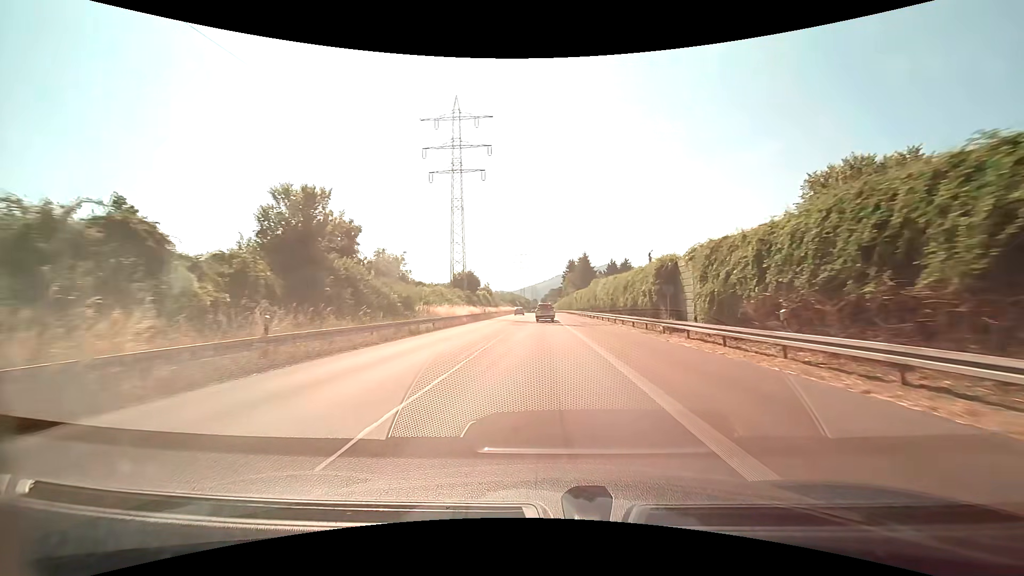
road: trunk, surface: asphalt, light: Day
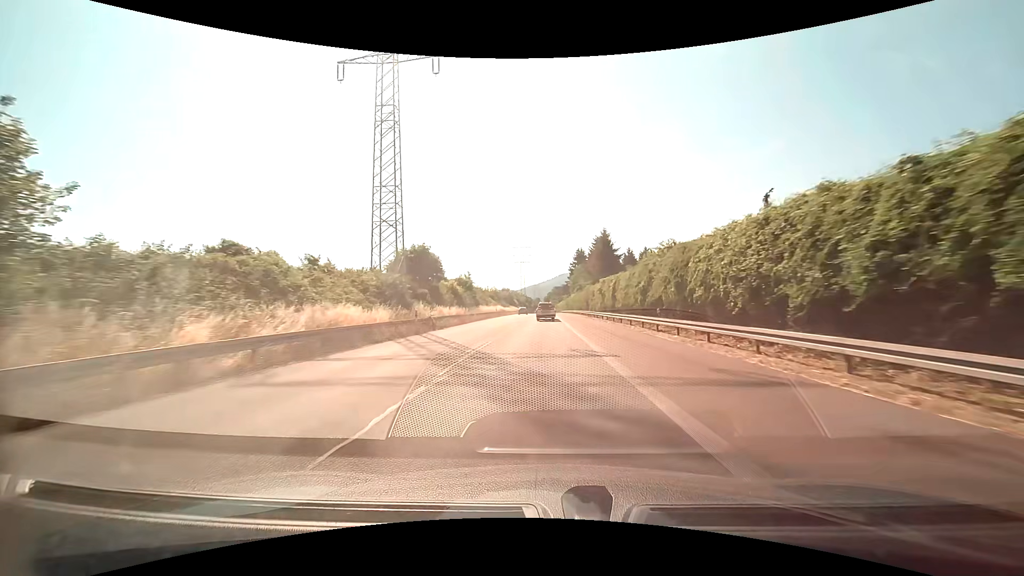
(+0.1, +35.0) m; 0°
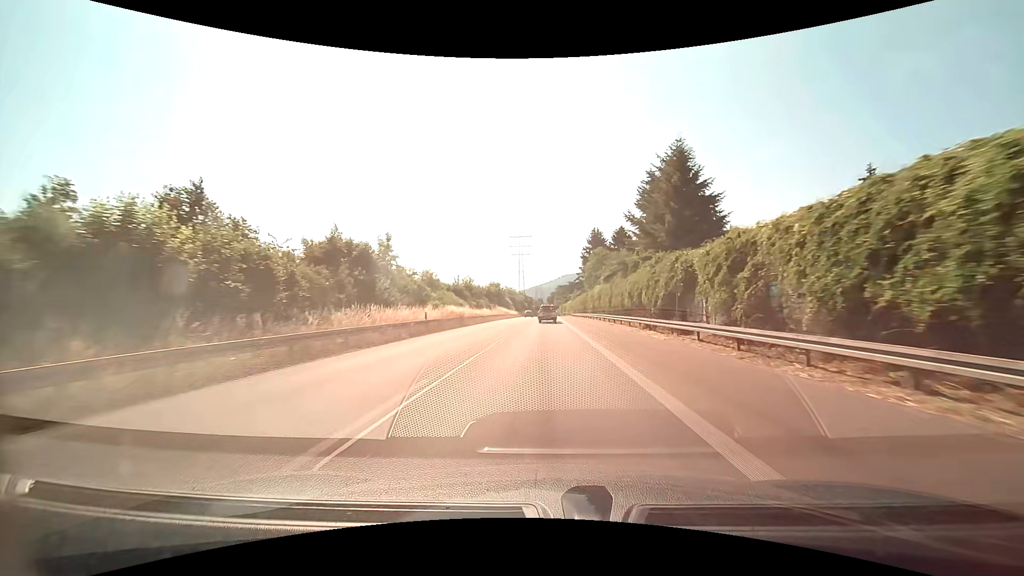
(-0.2, +46.6) m; 0°
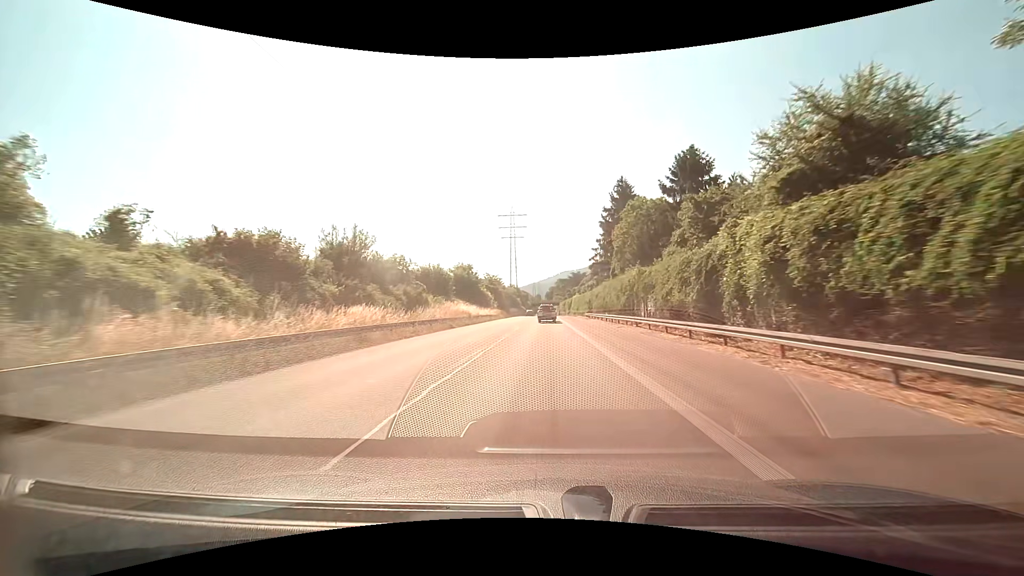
(+0.2, +46.9) m; 0°
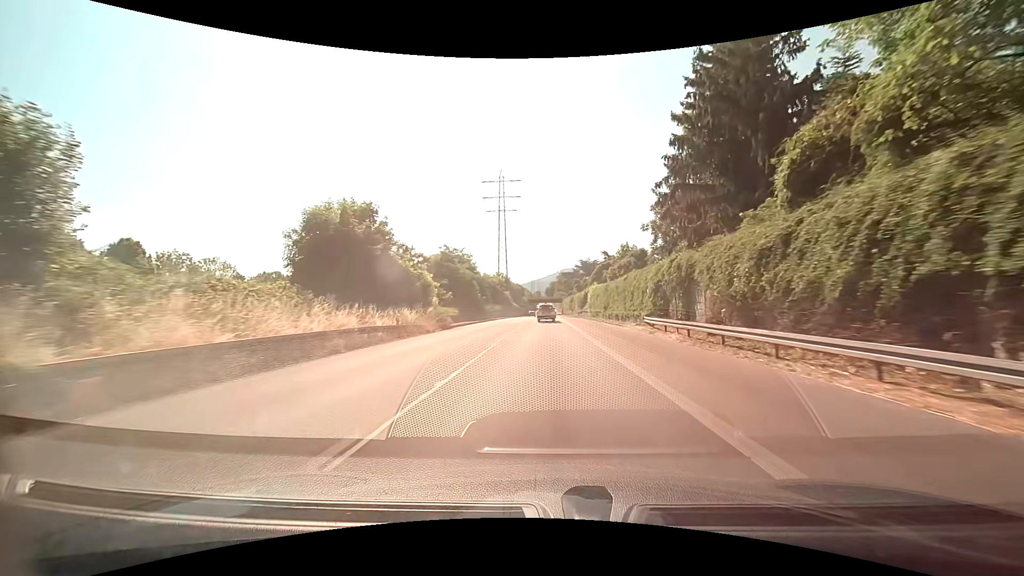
(-0.2, +47.7) m; 0°
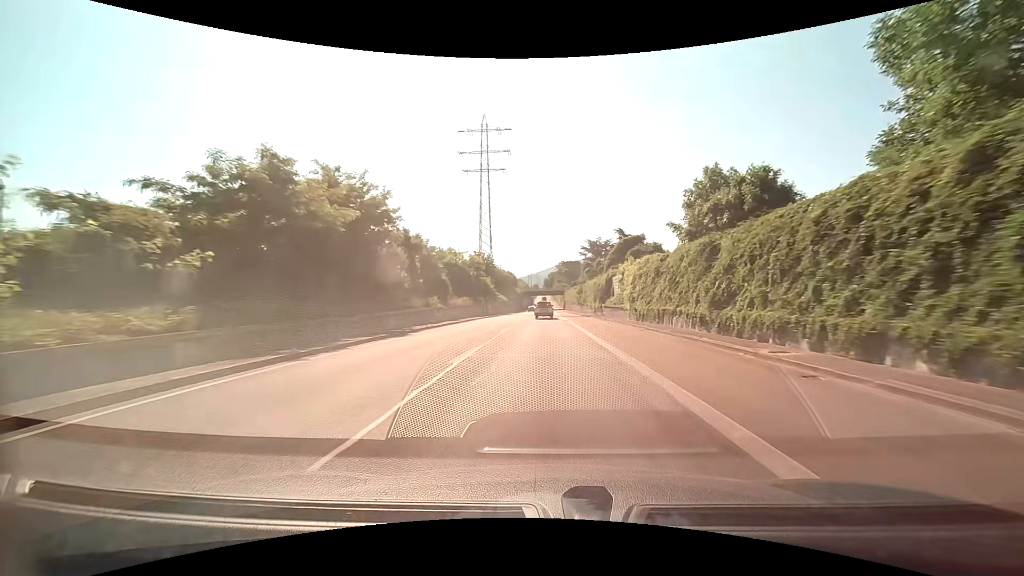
(0.0, +36.3) m; 0°
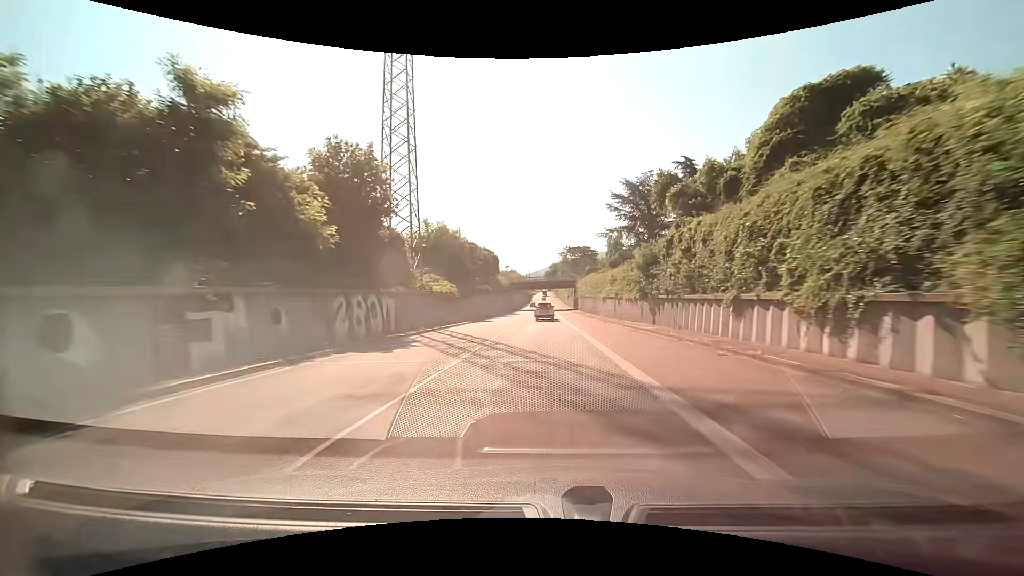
(+0.2, +60.5) m; 0°
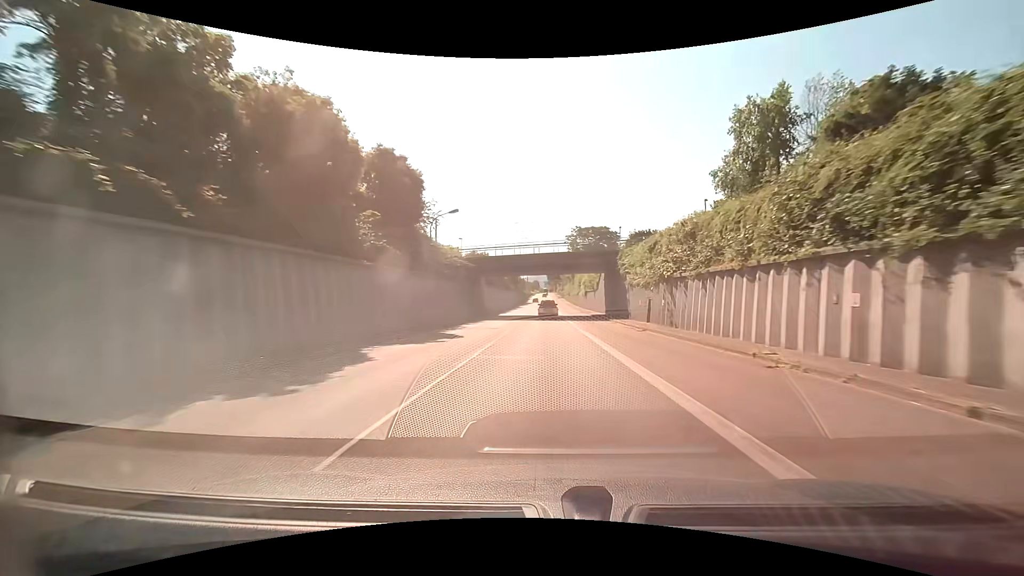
(-0.3, +59.6) m; 0°
(0, +10) (0, +20) (0, +30) (0, +40) (0, +50) (+1, +60) (0, +70) (+1, +80) (+1, +90) (+1, +100) m
